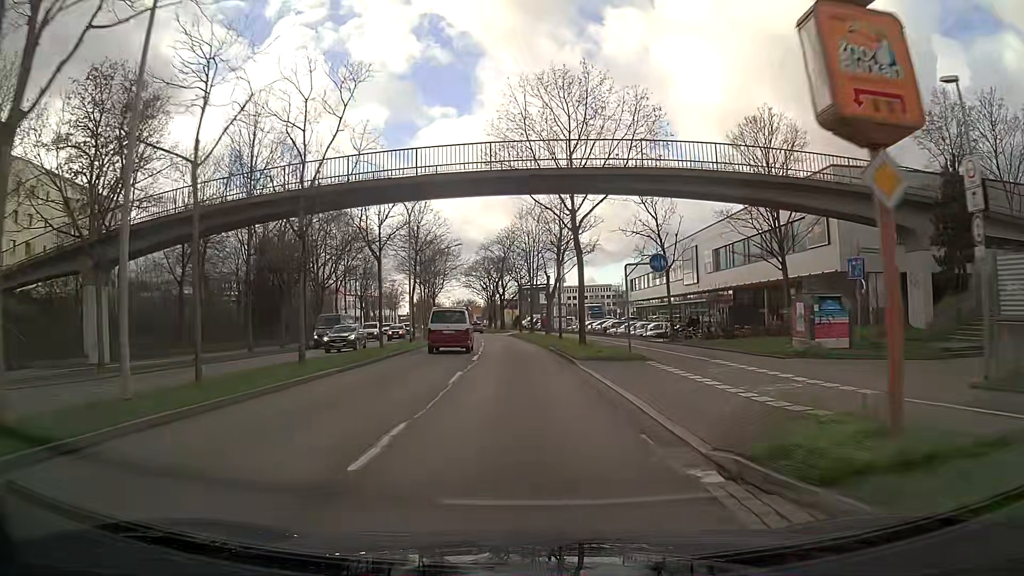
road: primary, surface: asphalt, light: Day
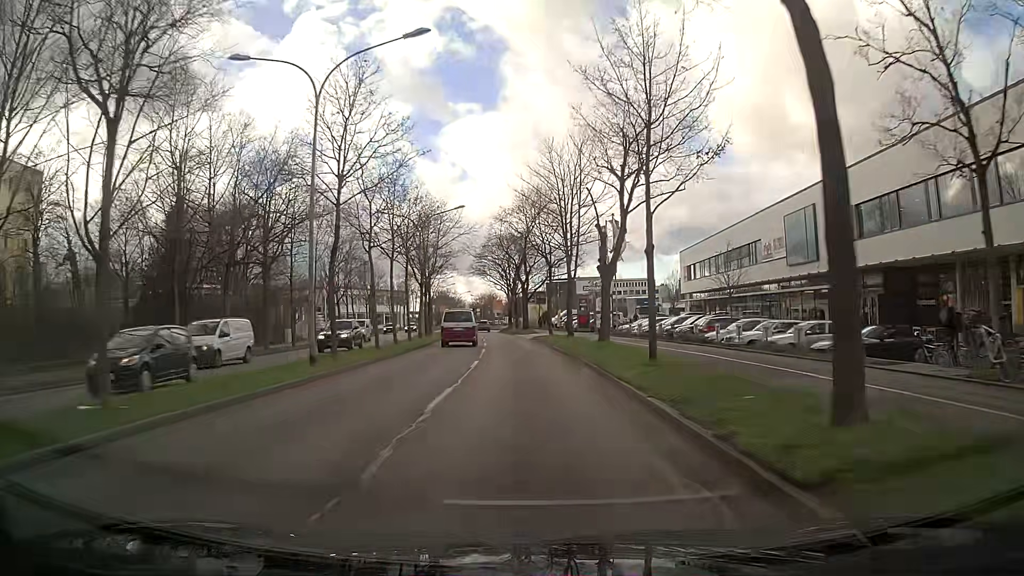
(-0.5, +23.2) m; -2°
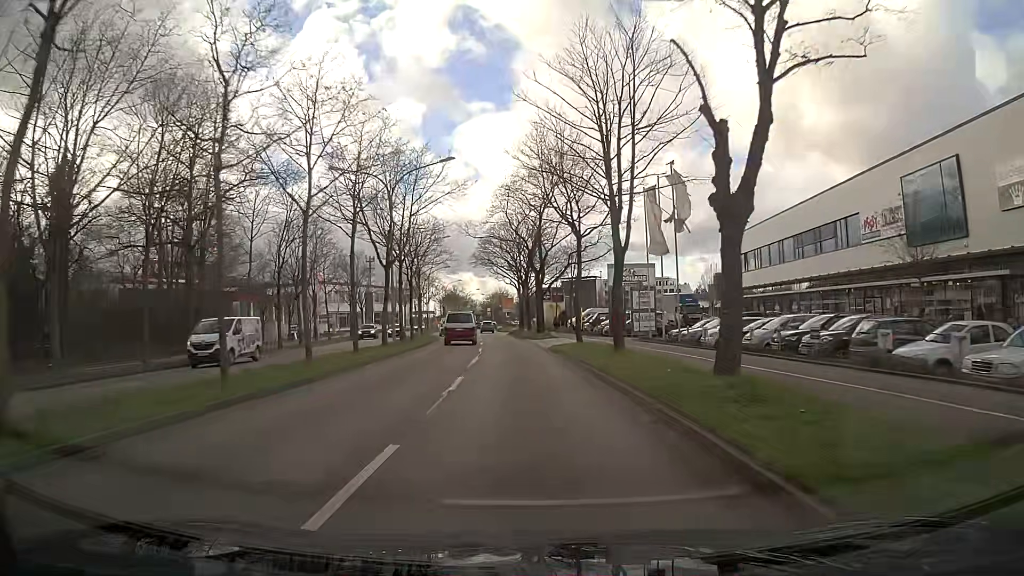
(-0.2, +15.5) m; -2°
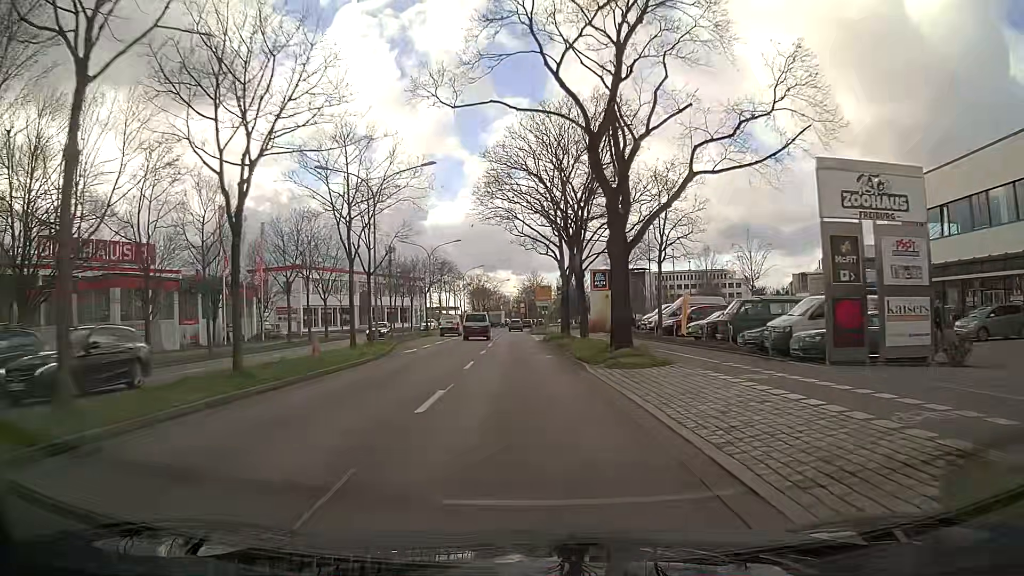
(-0.7, +31.2) m; -3°
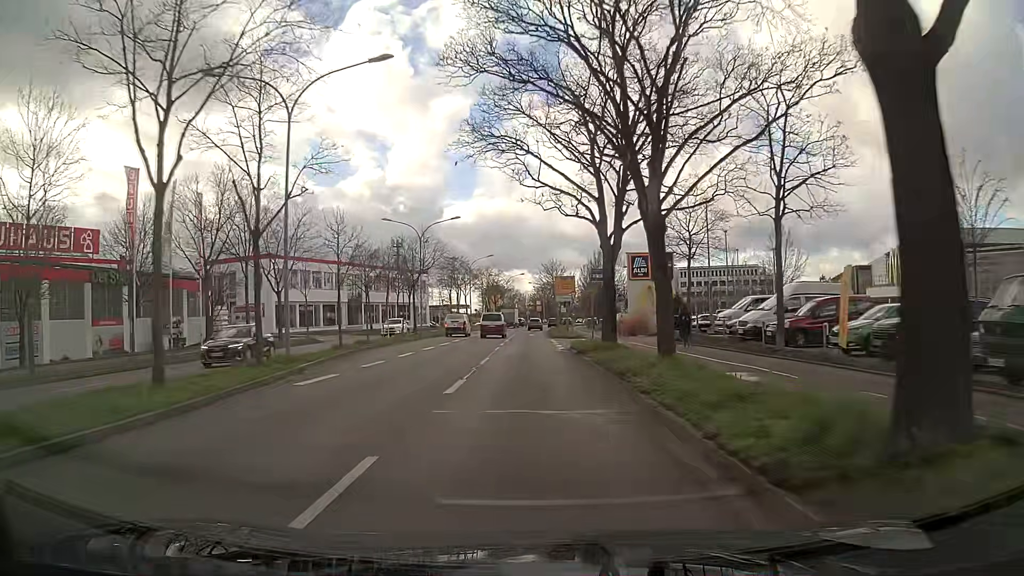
(-0.2, +15.6) m; -1°
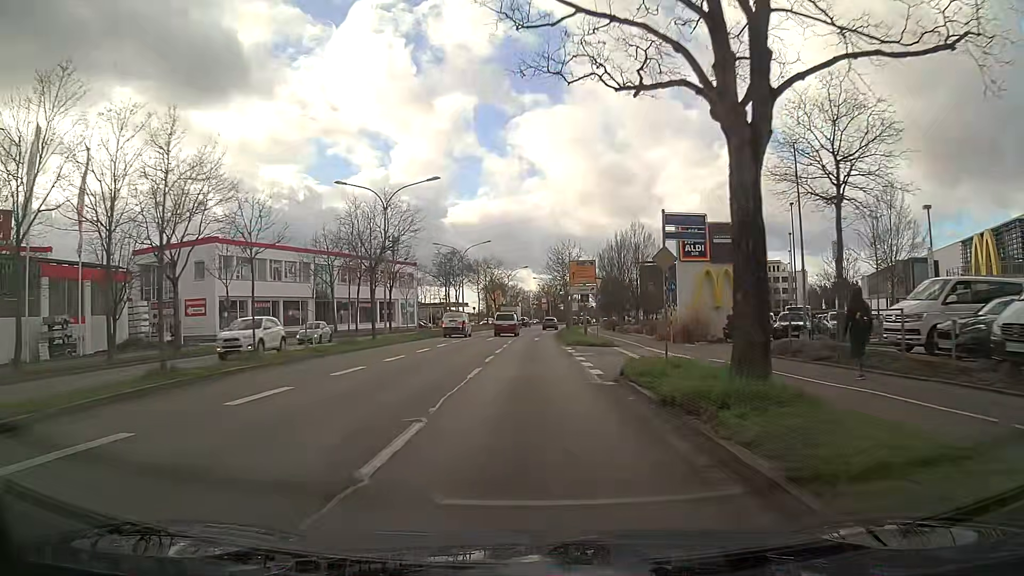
(-0.1, +15.6) m; 0°
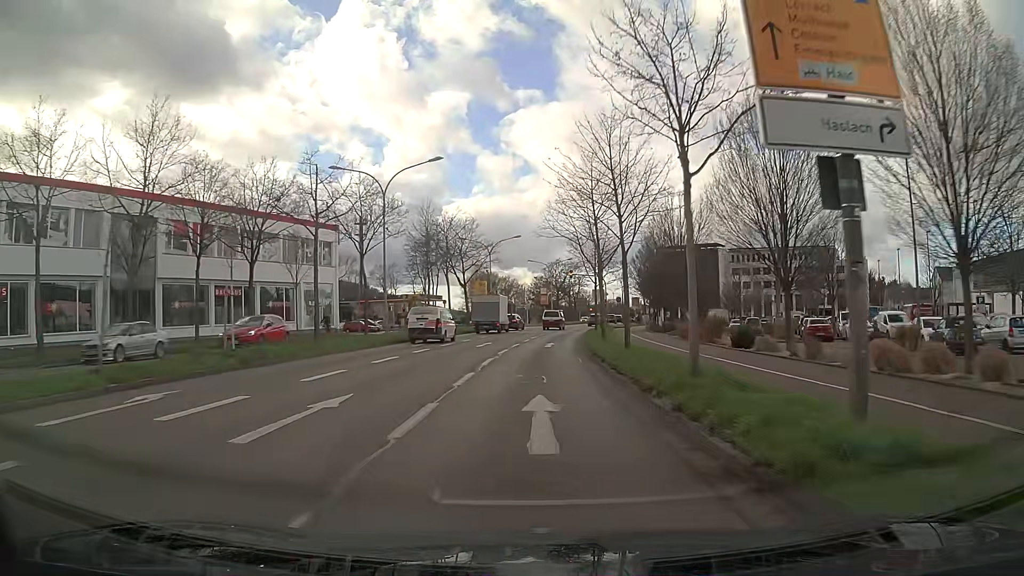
(+0.3, +38.9) m; +1°
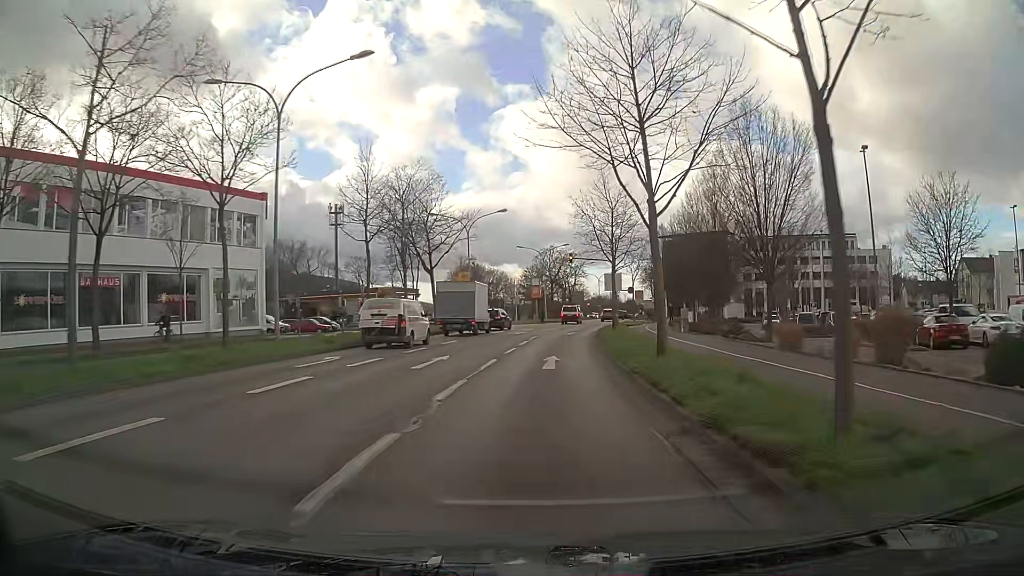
(+0.1, +15.2) m; +1°
(0, +10) (0, +20) (+1, +30) (+2, +40) (+3, +50) (+5, +60) (+7, +70) (+8, +79) (+10, +89) (+12, +99) m
